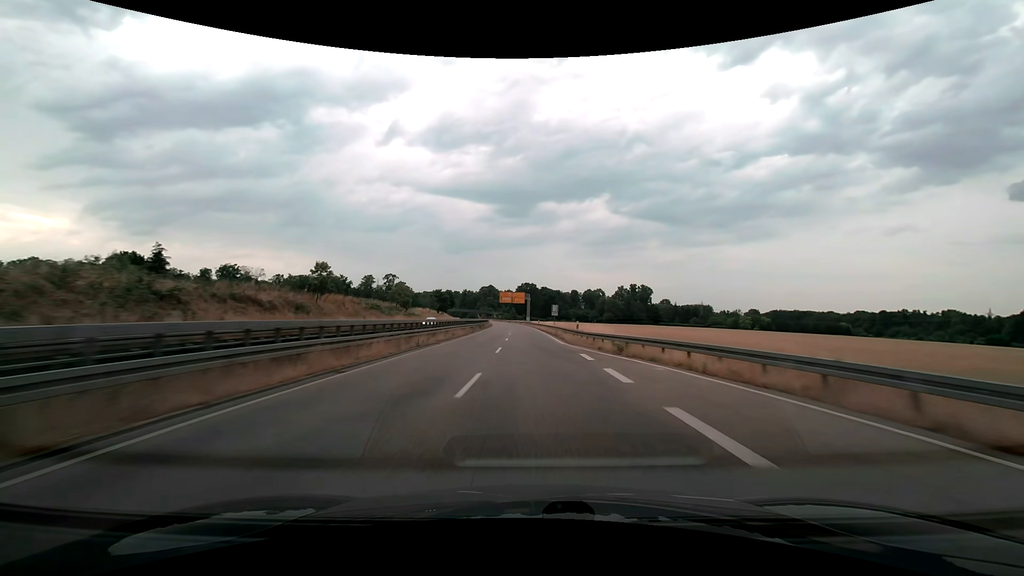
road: trunk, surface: asphalt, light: Day
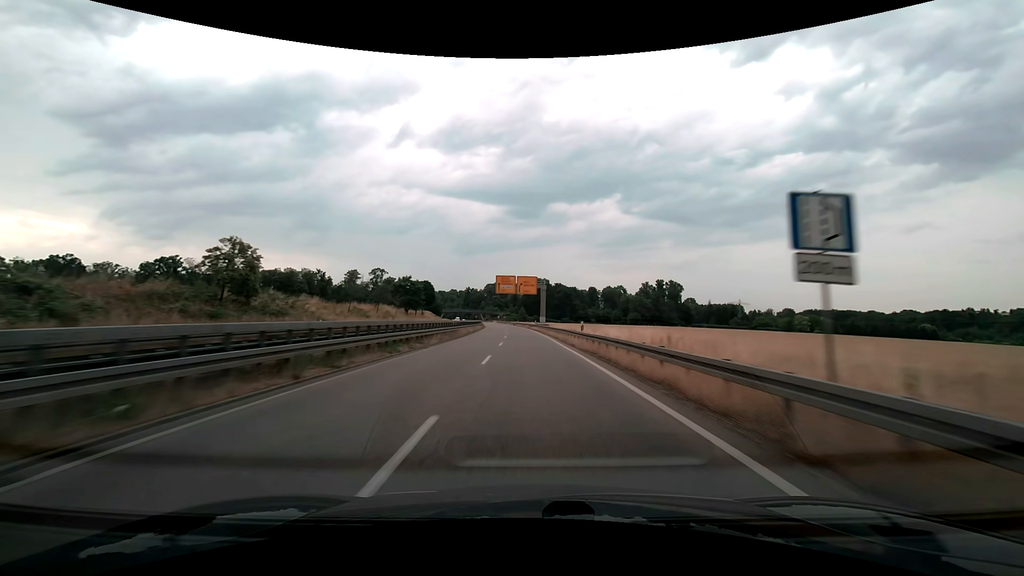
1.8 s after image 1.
(-0.7, +53.2) m; -1°
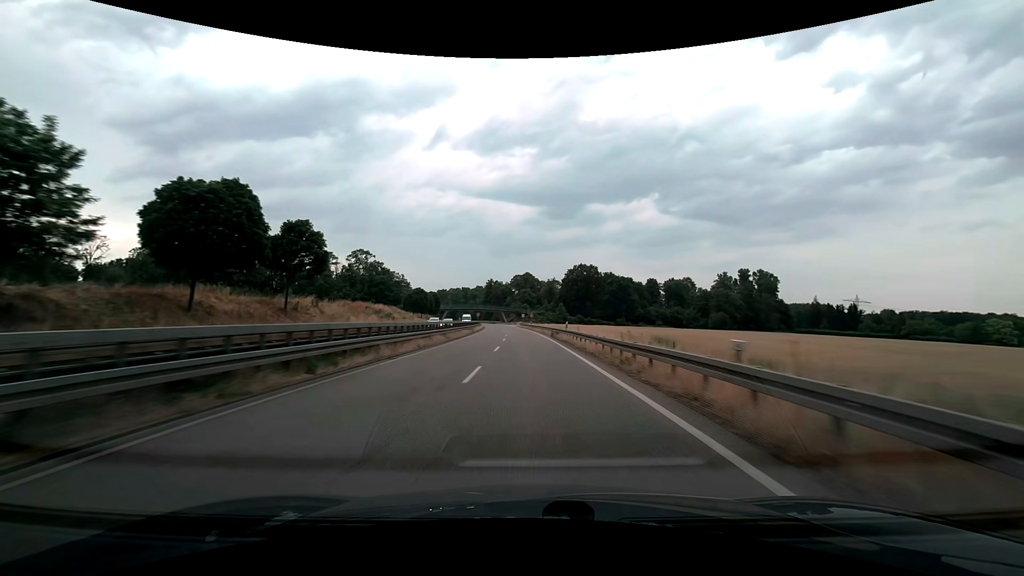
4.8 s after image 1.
(-2.7, +87.1) m; -4°
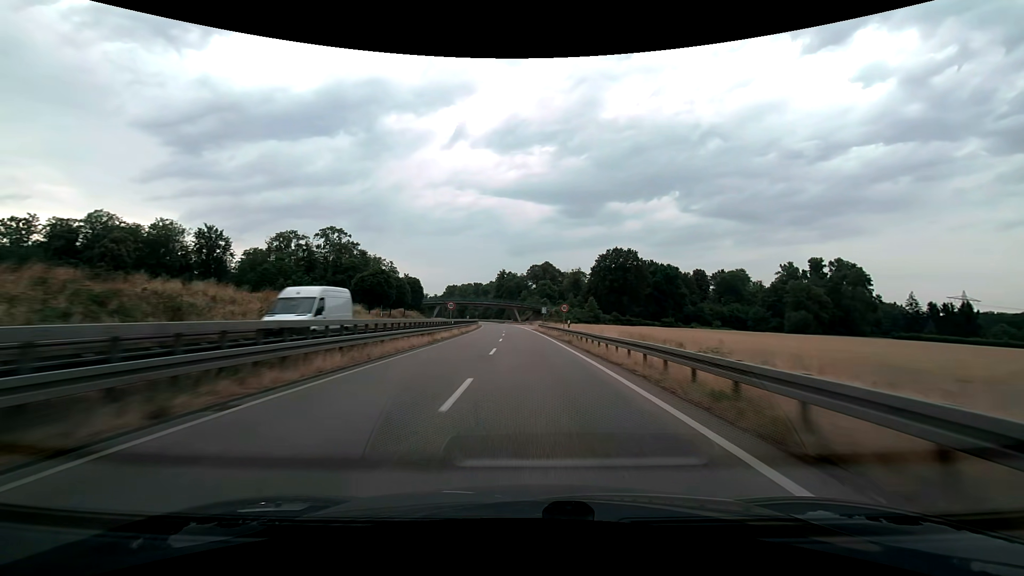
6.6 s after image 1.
(-1.0, +51.0) m; -2°
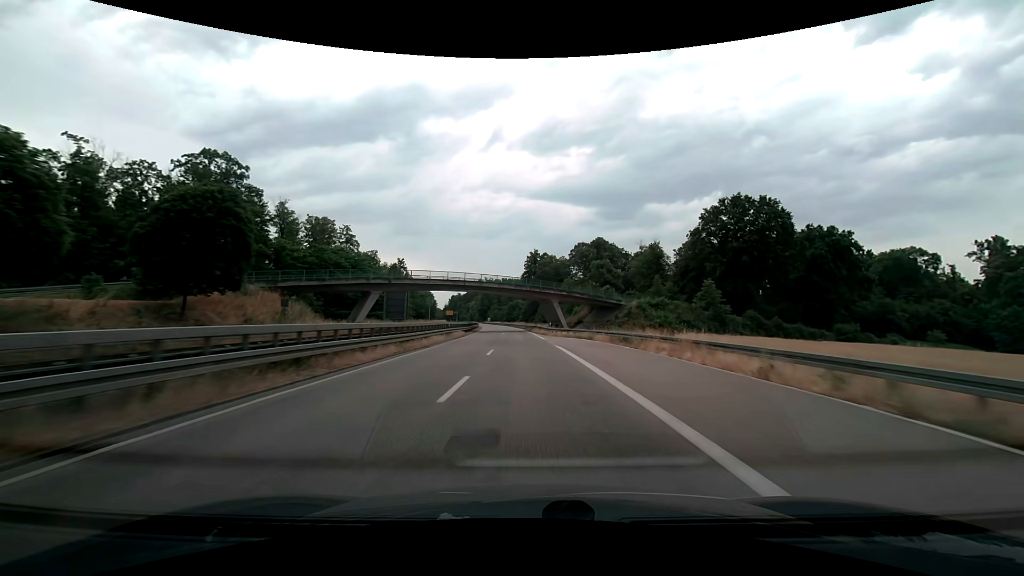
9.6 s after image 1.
(-2.7, +82.0) m; -4°
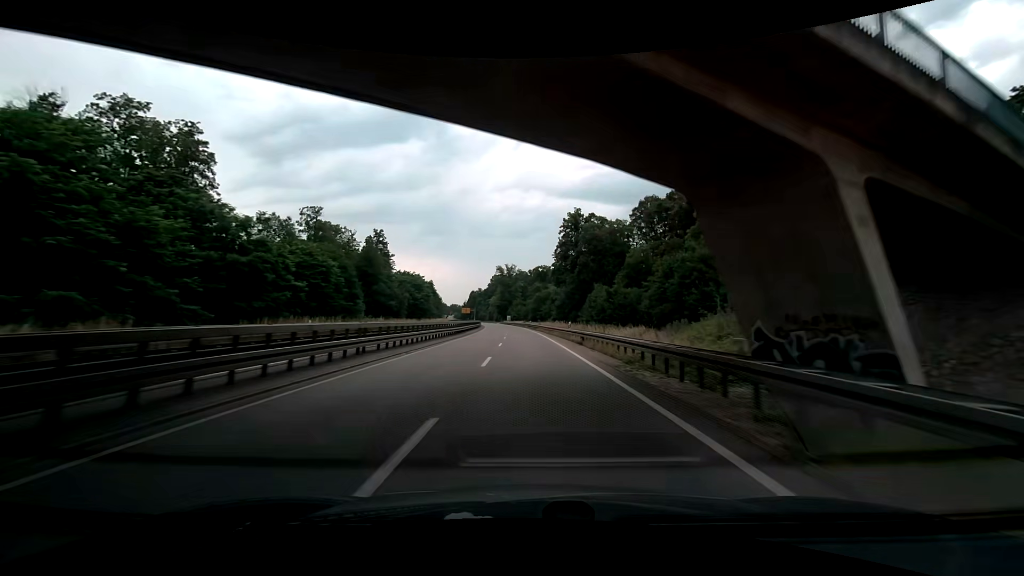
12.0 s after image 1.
(-1.9, +65.0) m; -3°
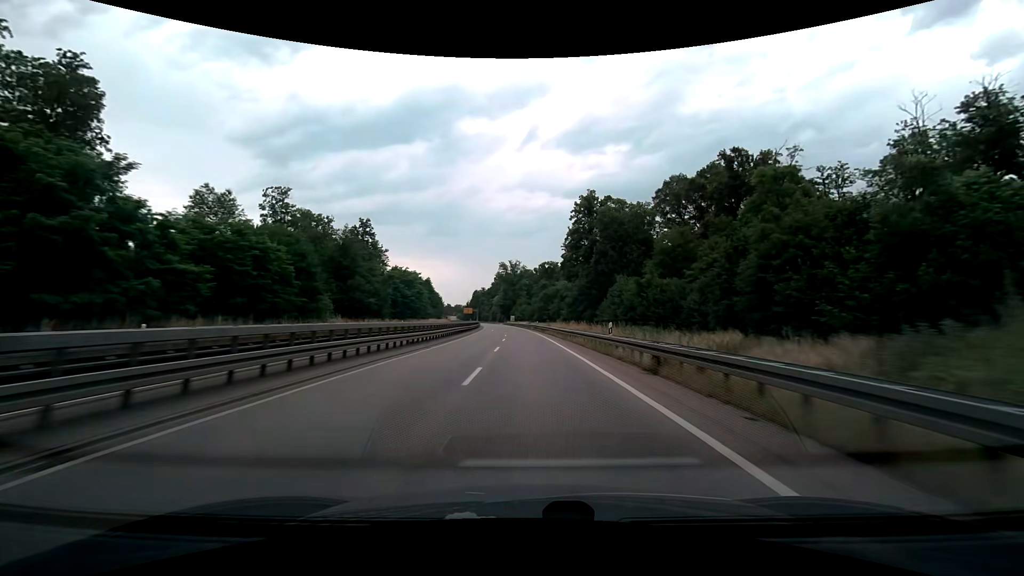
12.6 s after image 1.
(0.0, +16.2) m; -1°
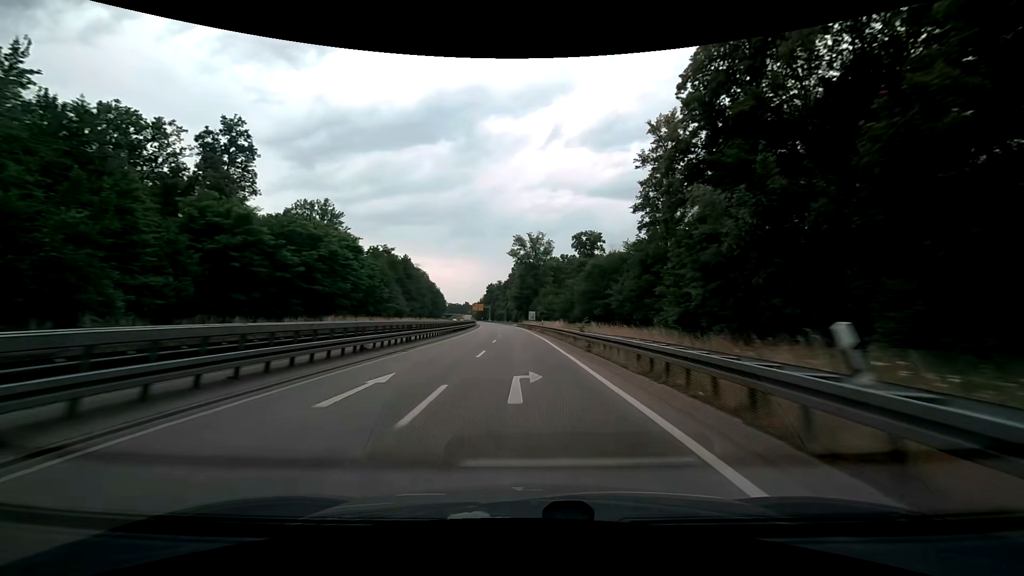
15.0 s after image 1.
(-1.4, +63.7) m; -3°
(0, +10) (0, +20) (-1, +30) (-1, +40) (-1, +50) (-2, +60) (-2, +70) (-3, +80) (-4, +90) (-5, +100) m
